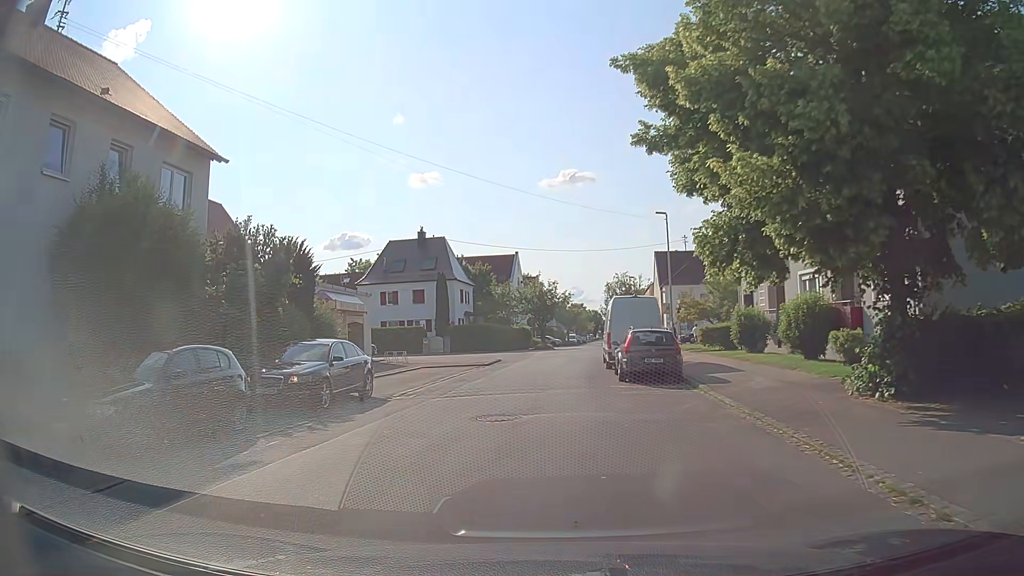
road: residential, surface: asphalt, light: Day
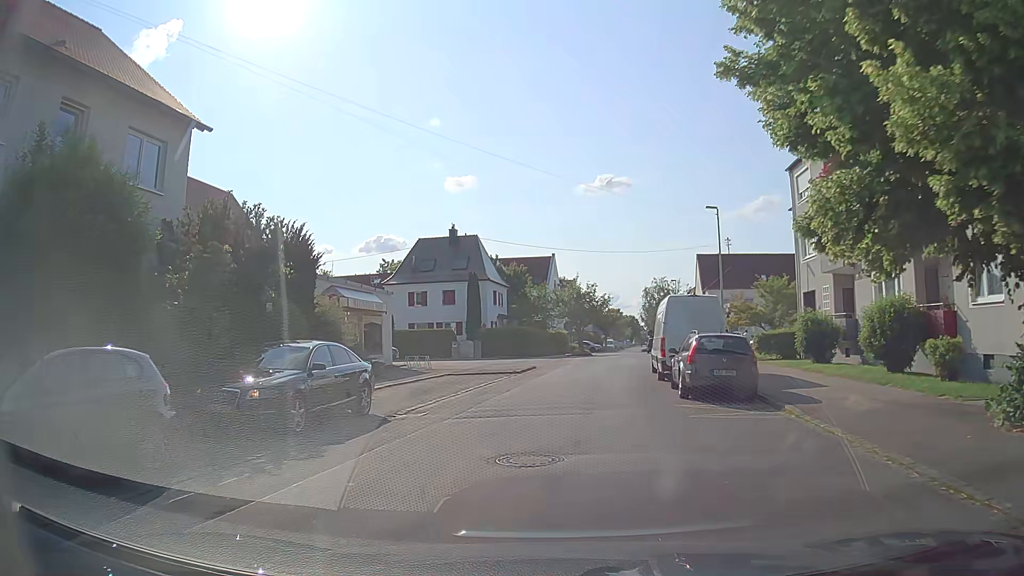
(-0.2, +3.7) m; -4°
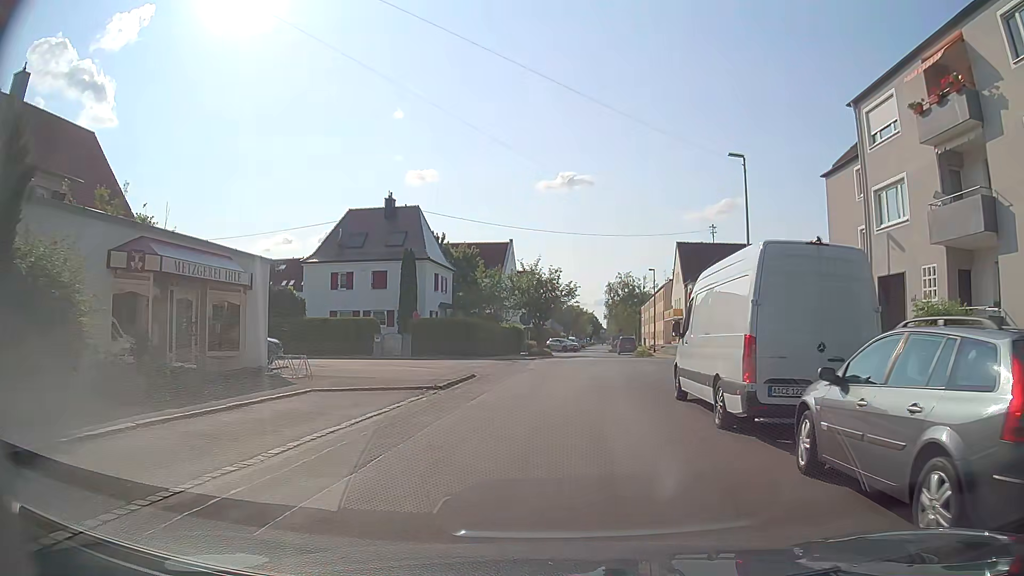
(+0.2, +11.5) m; +2°
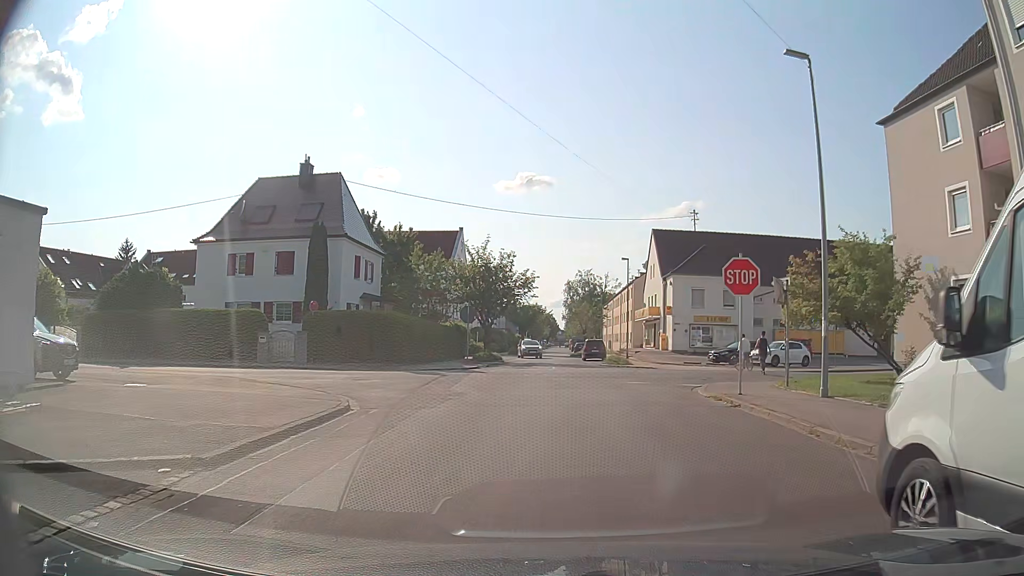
(+0.5, +10.6) m; +5°
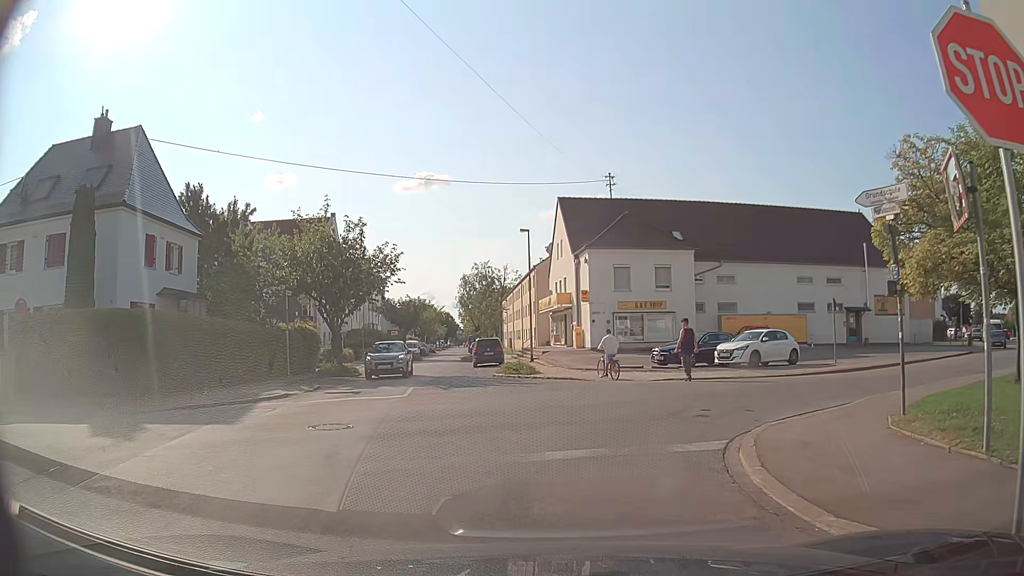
(+1.0, +12.4) m; +8°
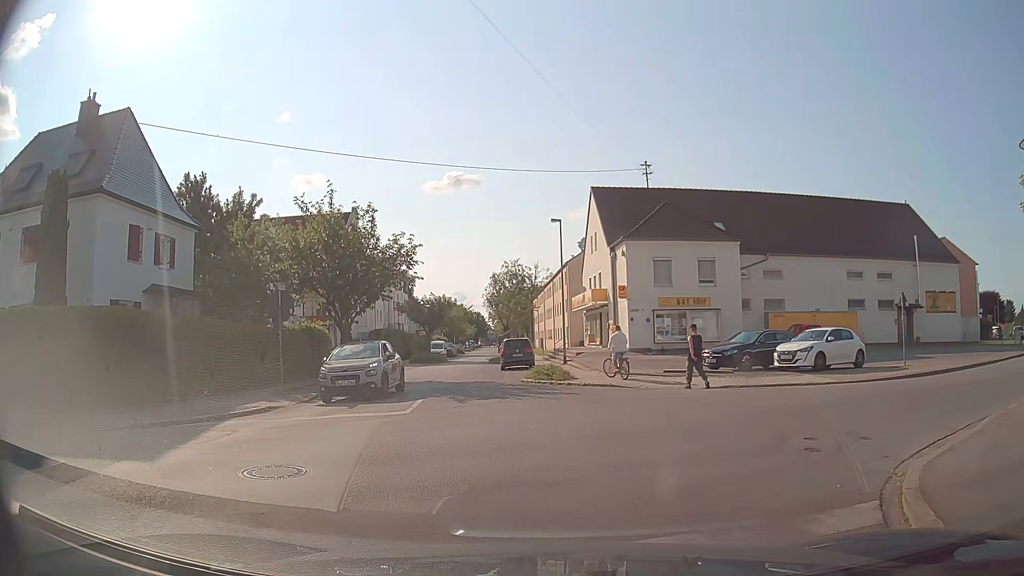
(-0.1, +3.2) m; -1°
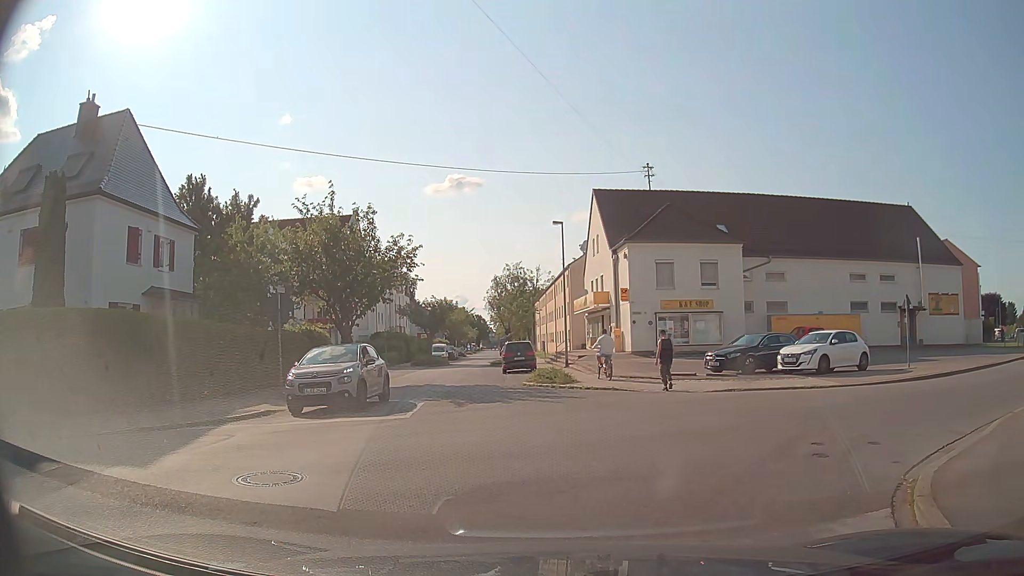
(0.0, +0.2) m; 0°
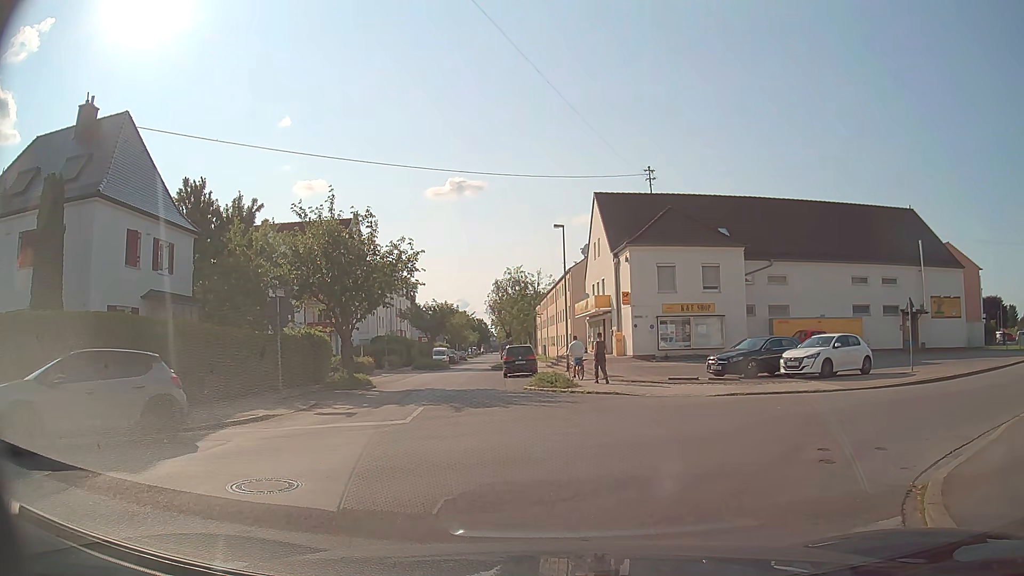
(0.0, +0.2) m; 0°
